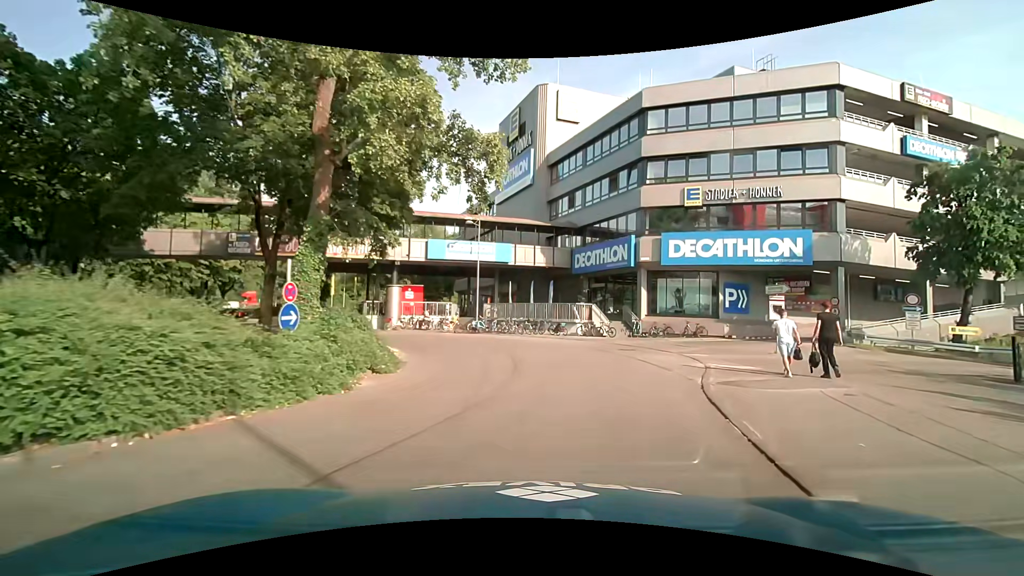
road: service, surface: asphalt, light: Day
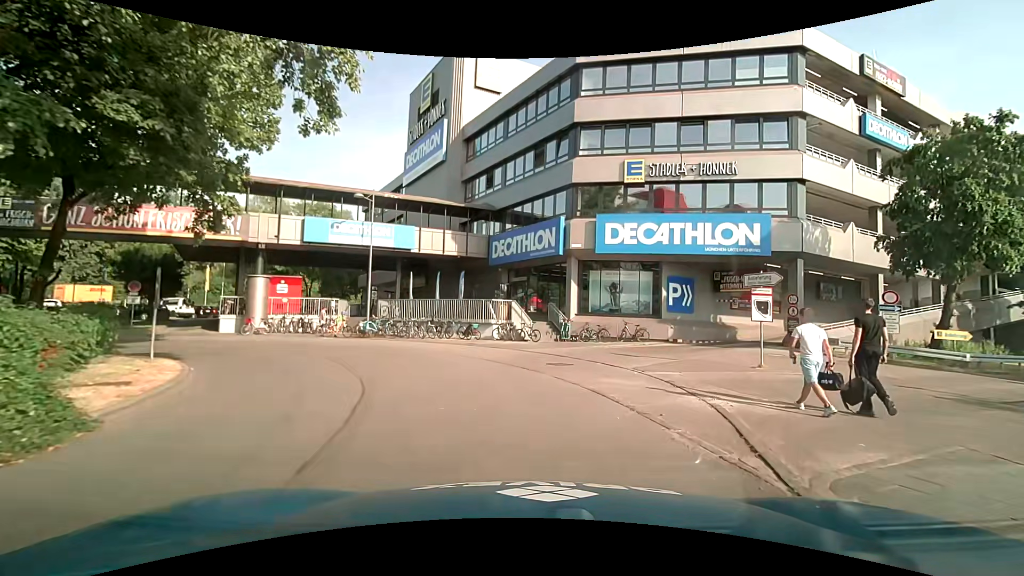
(+0.6, +7.0) m; +10°
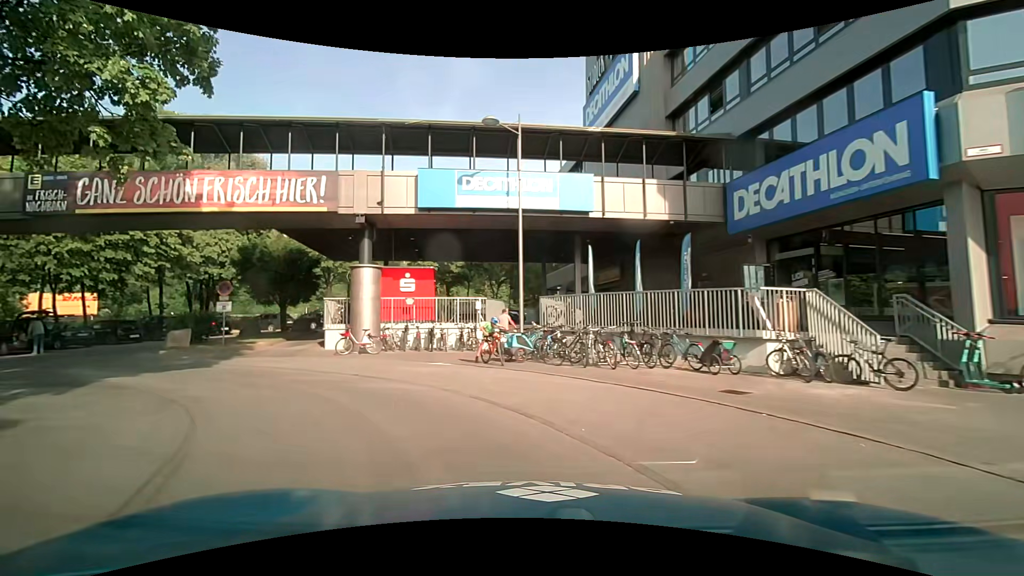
(-2.1, +13.4) m; -24°
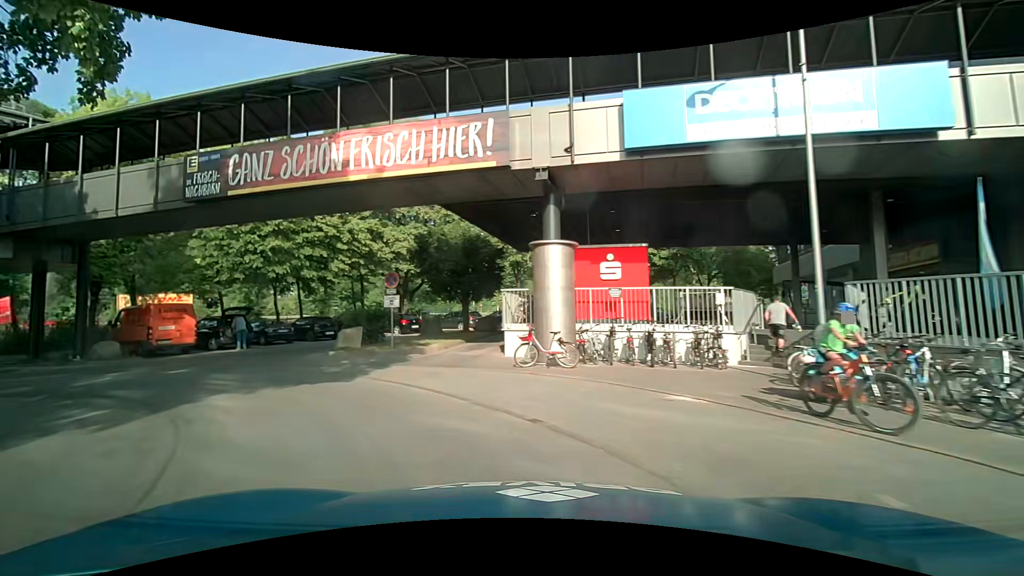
(-1.2, +6.3) m; -22°
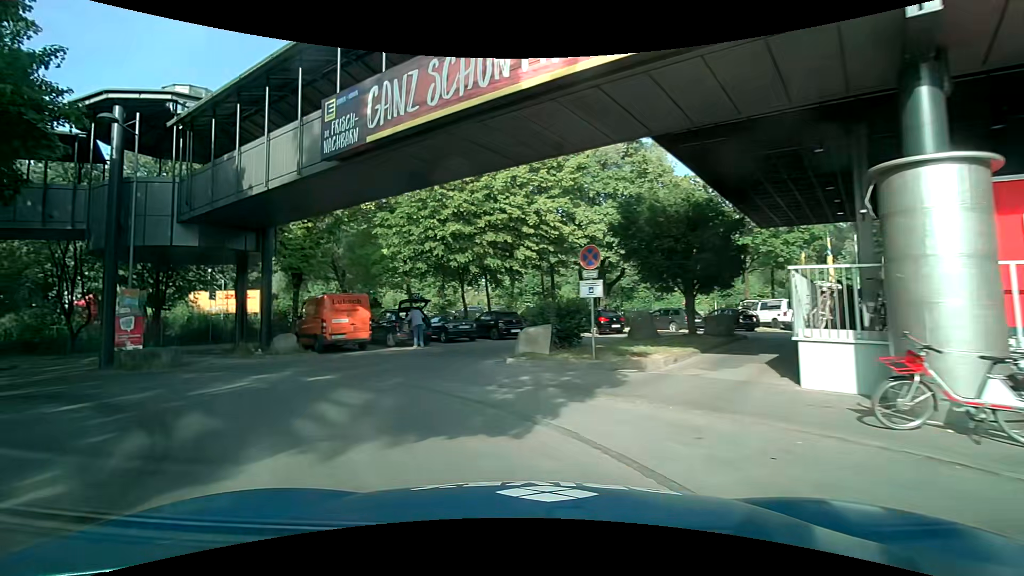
(-1.1, +6.1) m; -21°
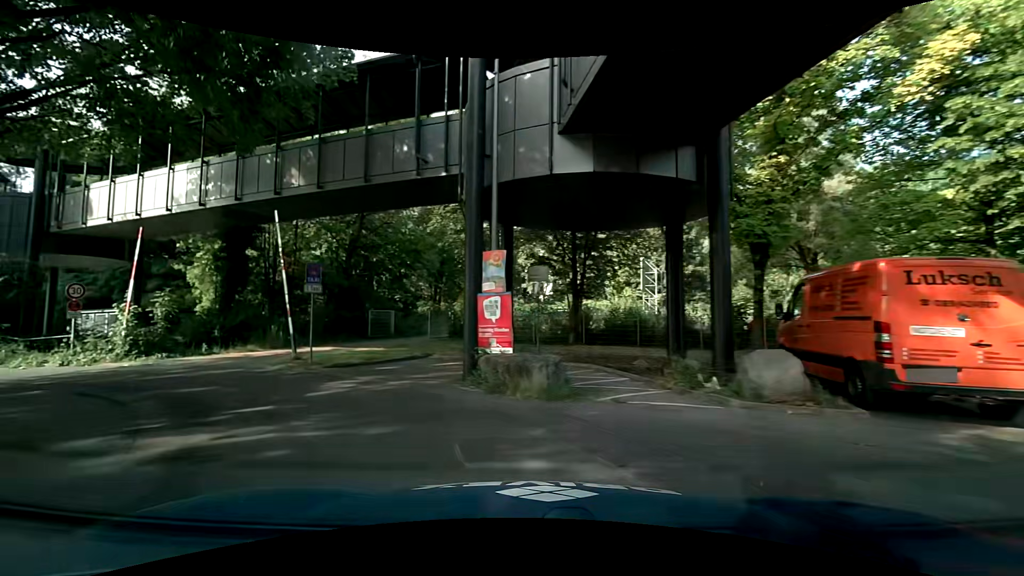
(-4.7, +10.8) m; -45°
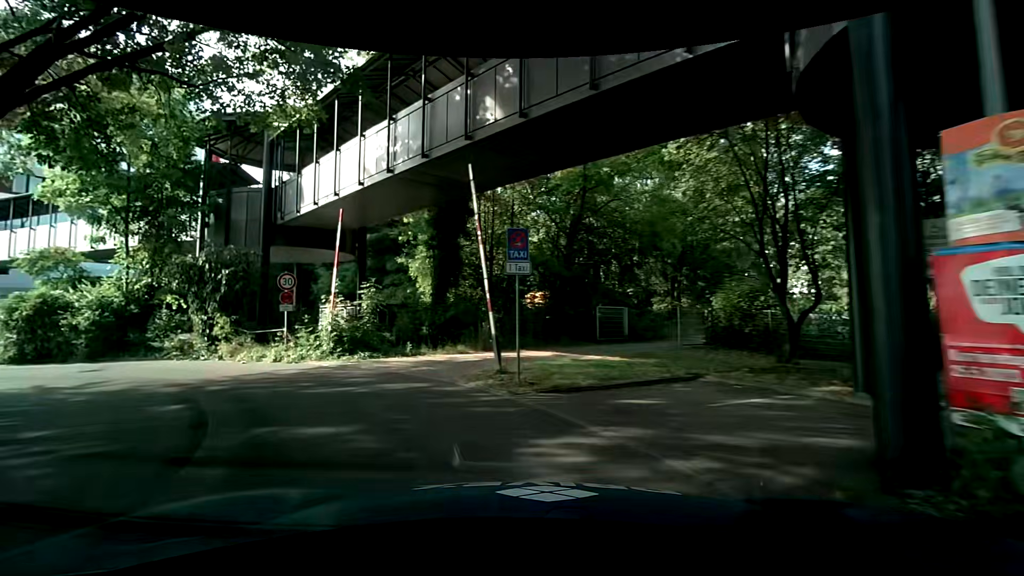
(-1.5, +6.0) m; -25°
